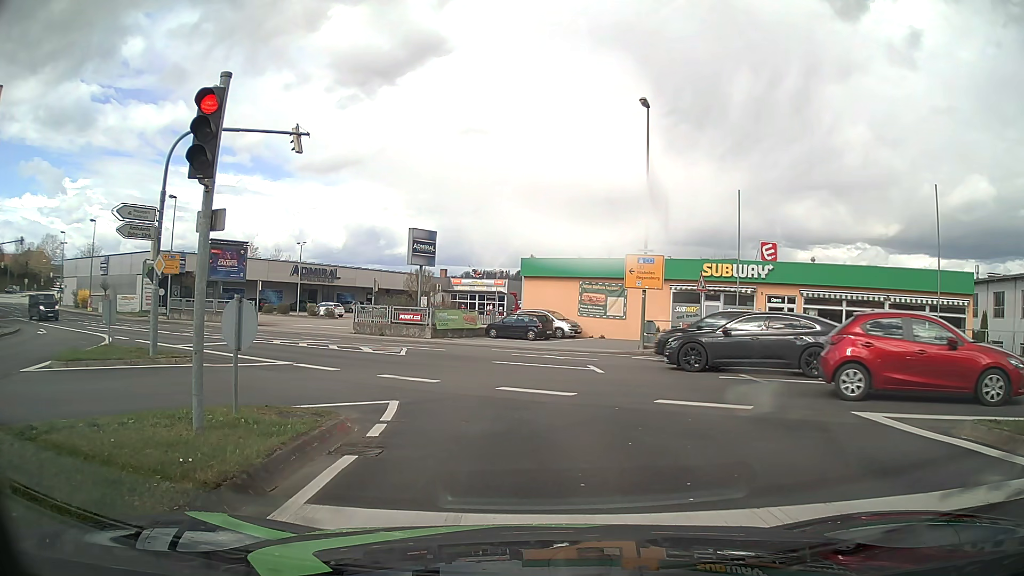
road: tertiary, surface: asphalt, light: Day
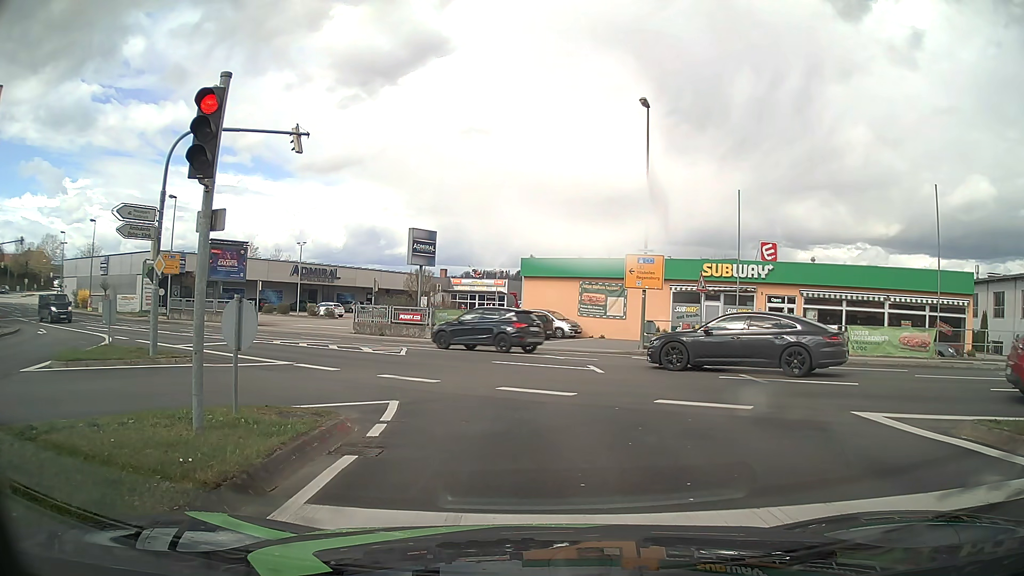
(0.0, 0.0) m; 0°
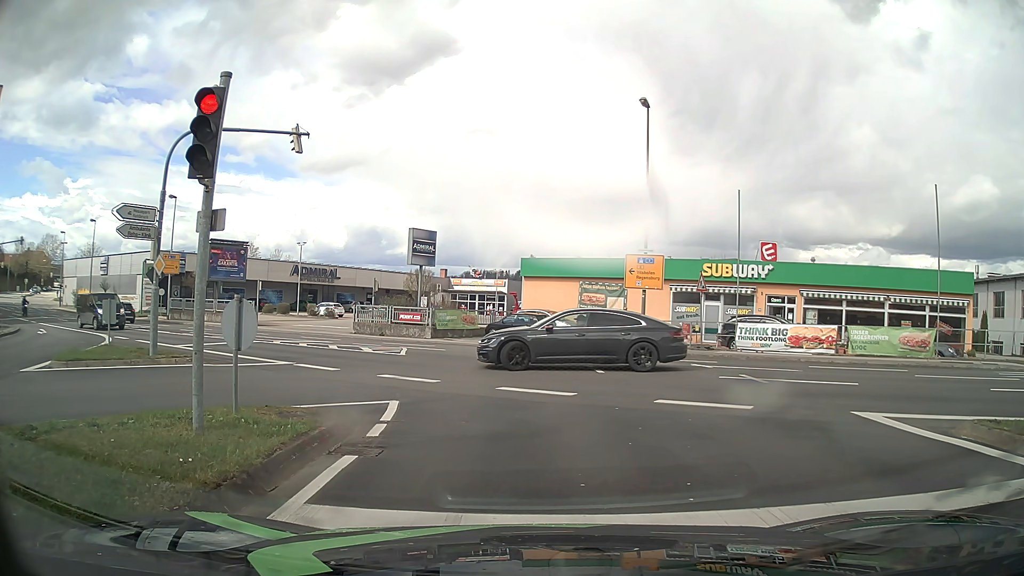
(0.0, 0.0) m; 0°
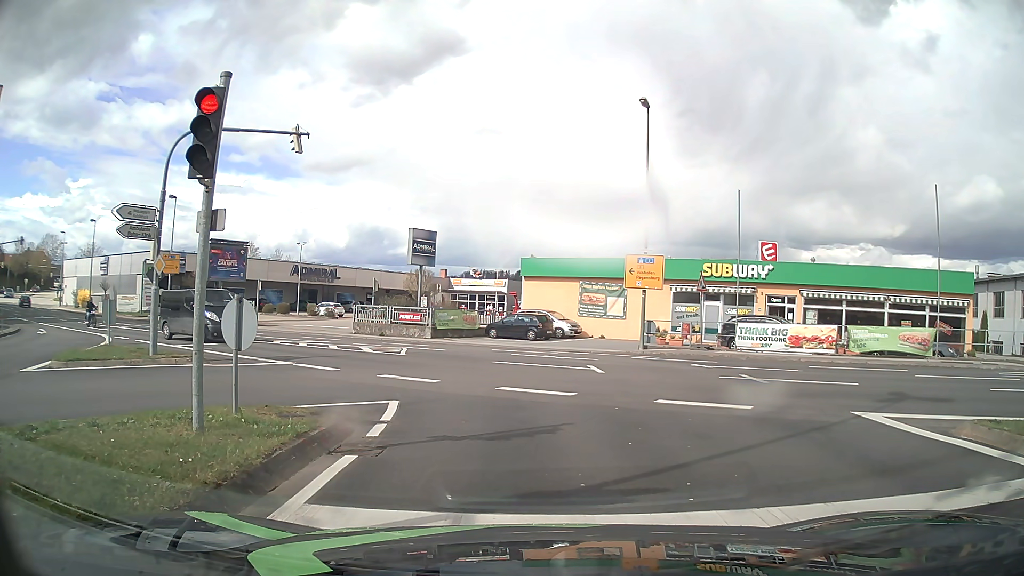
(0.0, 0.0) m; 0°
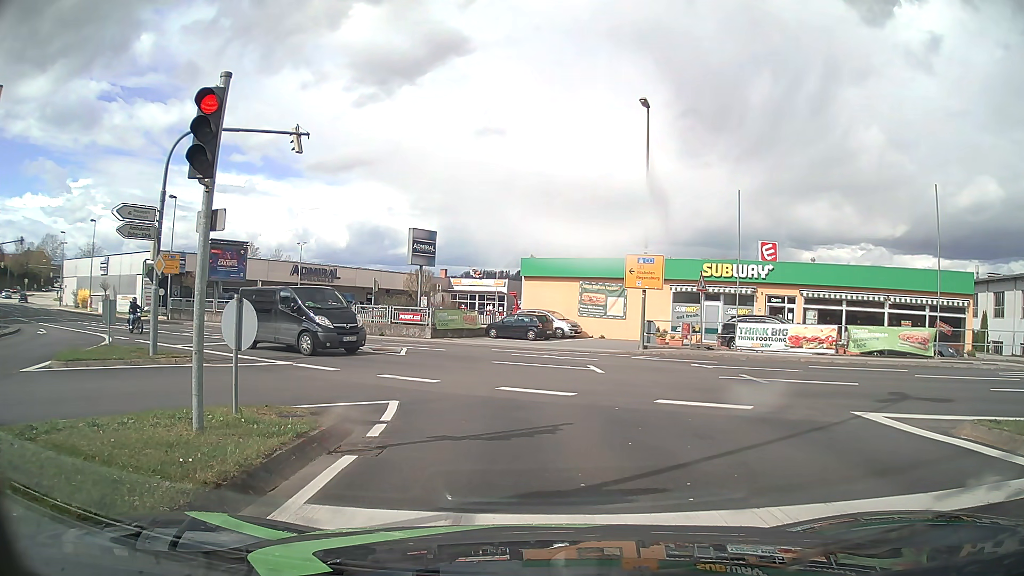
(0.0, 0.0) m; 0°
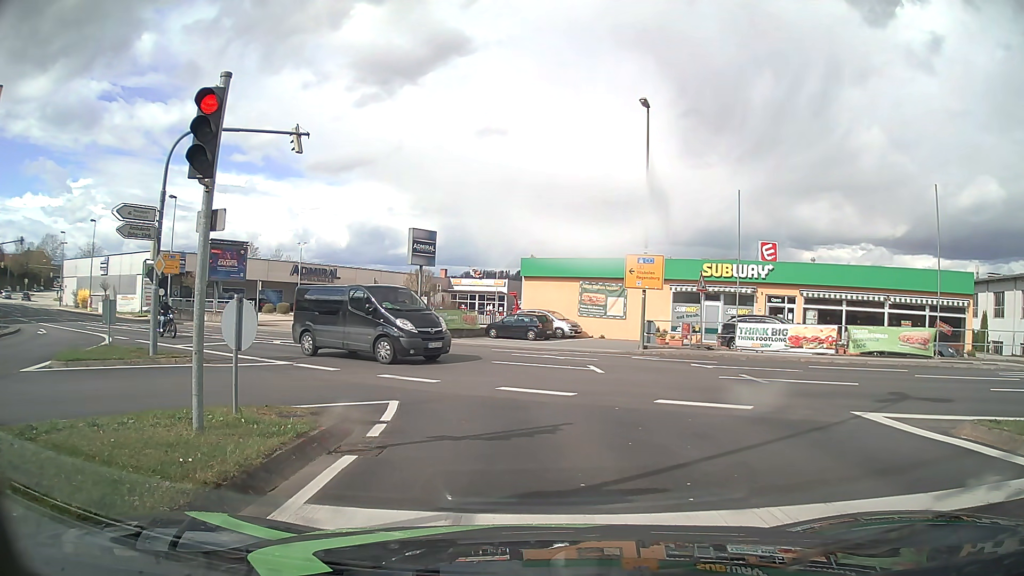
(0.0, 0.0) m; 0°
